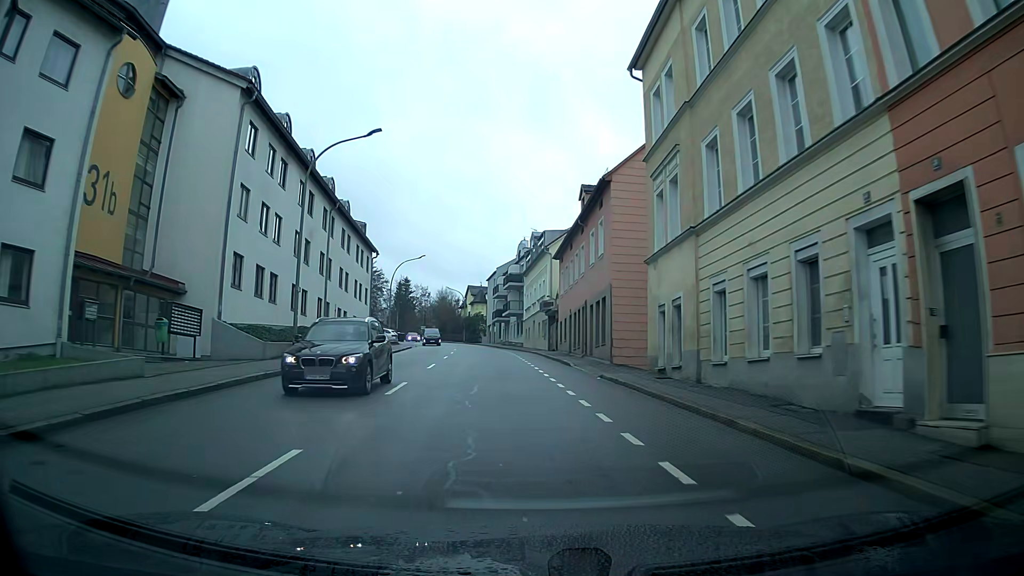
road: tertiary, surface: asphalt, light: Day
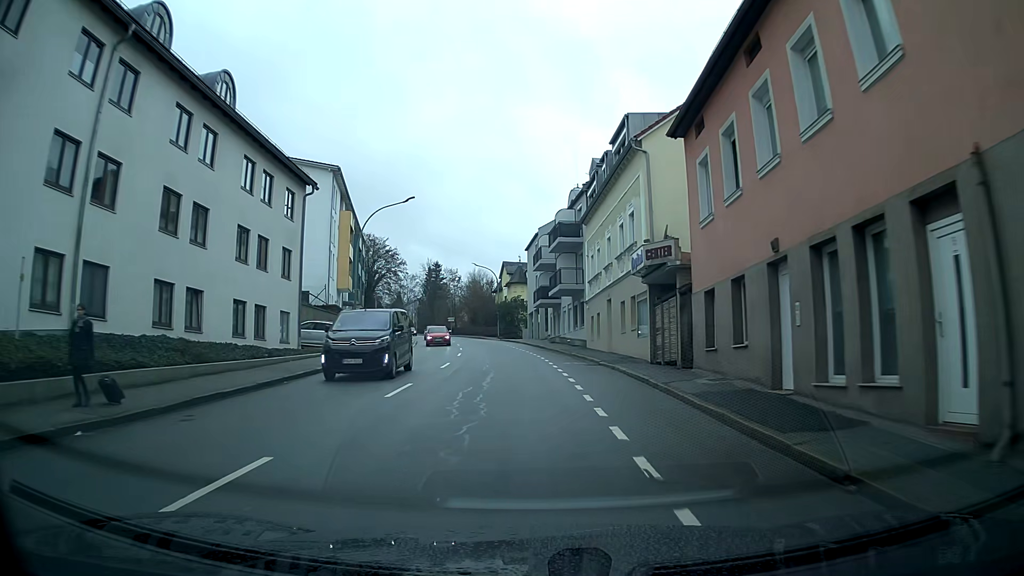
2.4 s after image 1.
(-0.9, +28.0) m; -4°
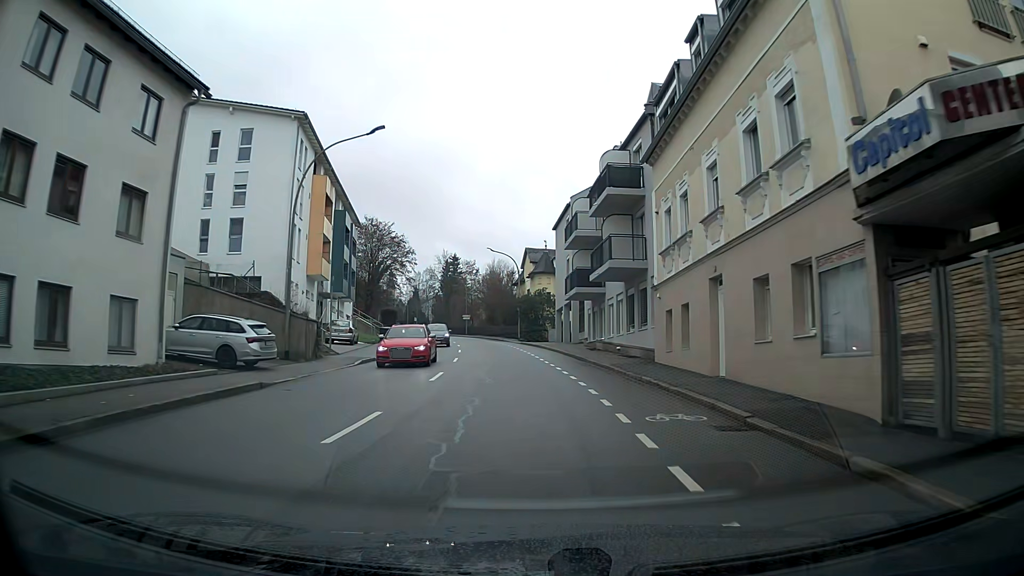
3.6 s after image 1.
(-0.3, +14.5) m; -2°
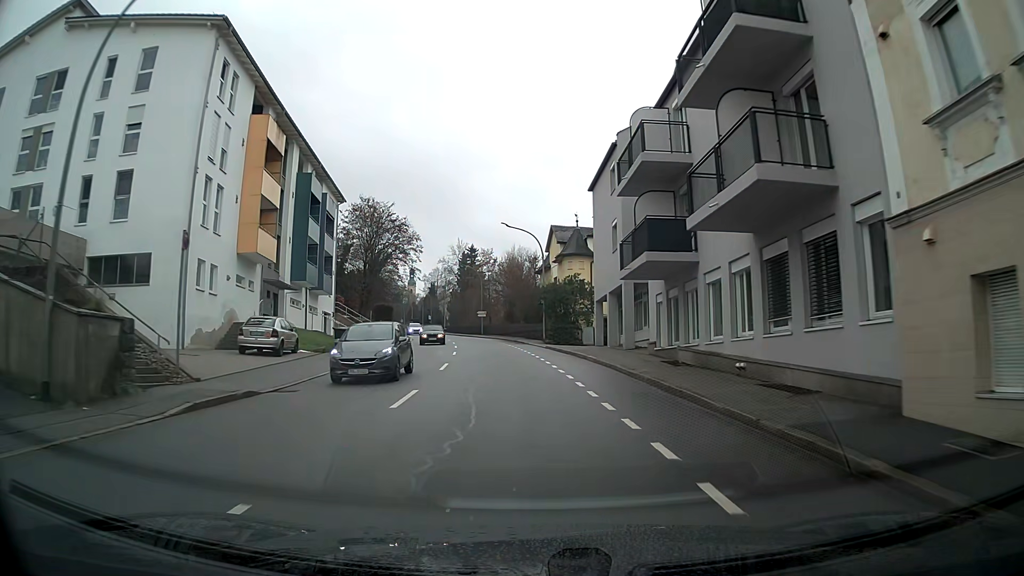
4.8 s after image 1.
(-0.3, +14.8) m; -2°
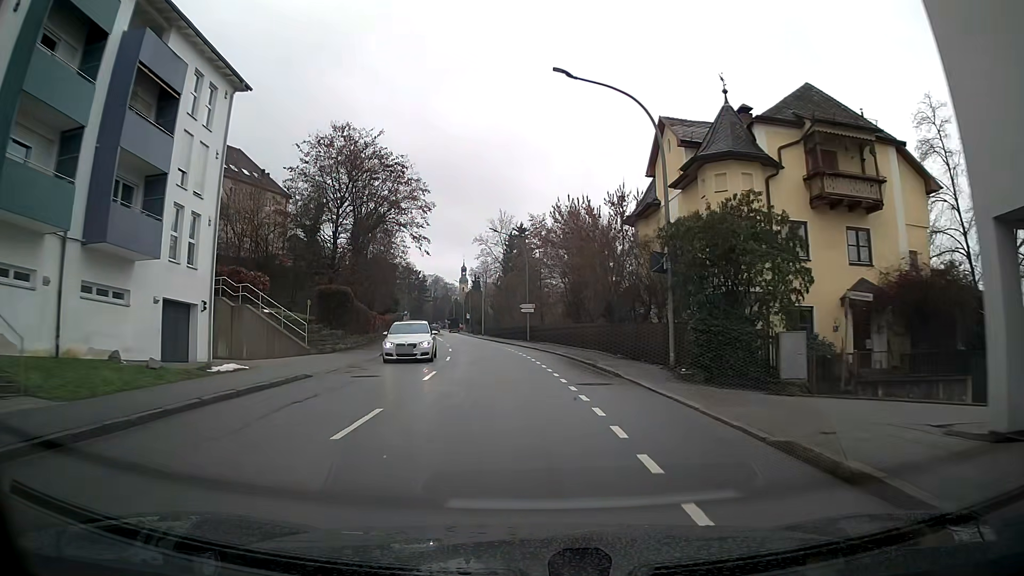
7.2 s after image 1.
(-1.3, +30.7) m; -5°
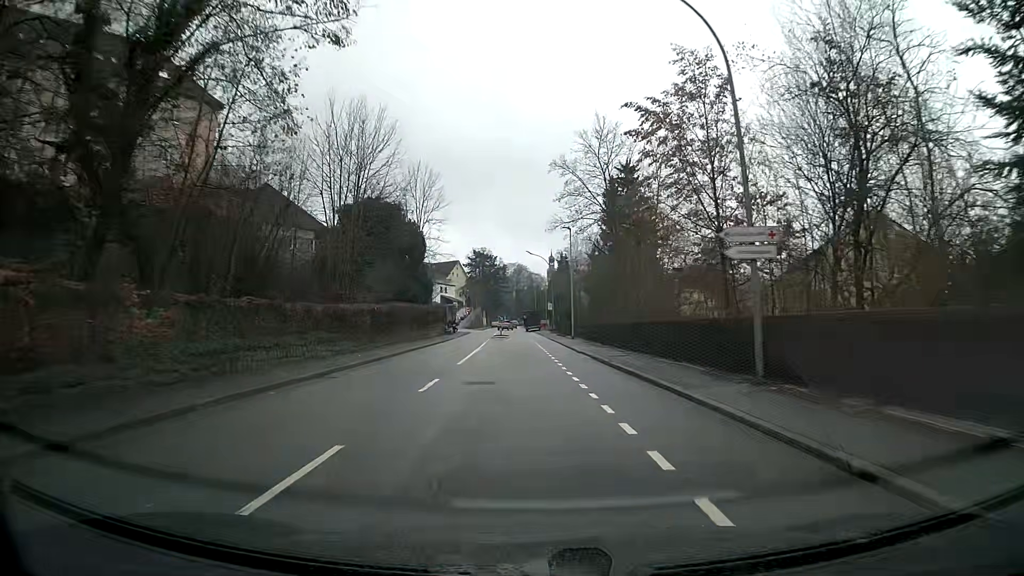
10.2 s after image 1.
(-2.7, +39.9) m; -7°
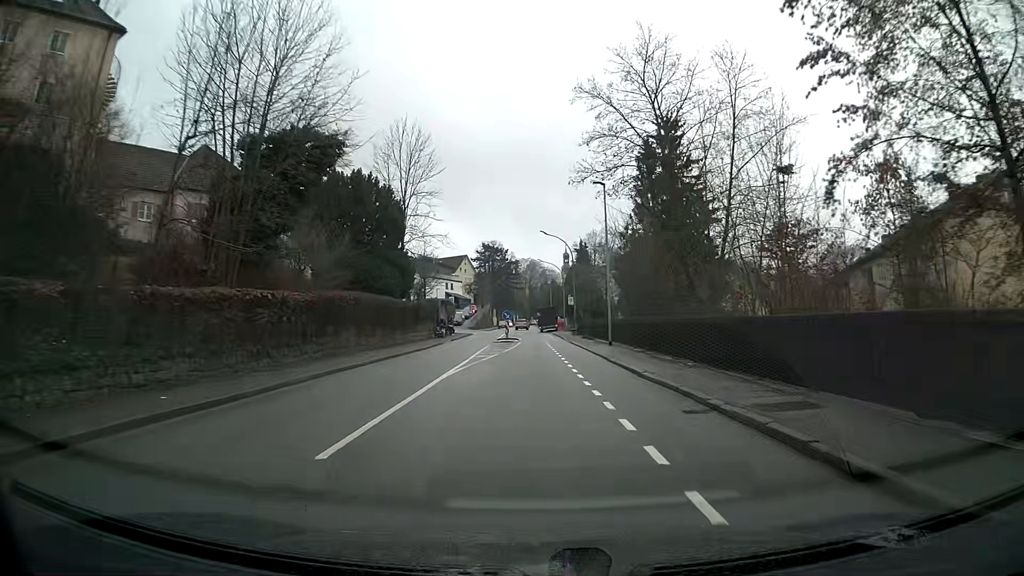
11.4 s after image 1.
(-0.1, +15.7) m; 0°
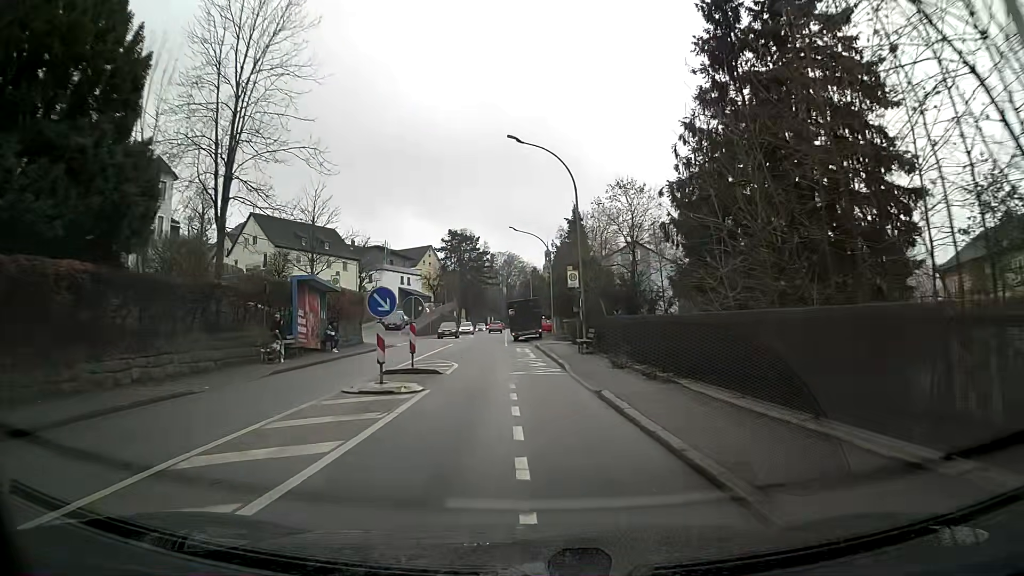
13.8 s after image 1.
(+0.4, +30.7) m; 0°
